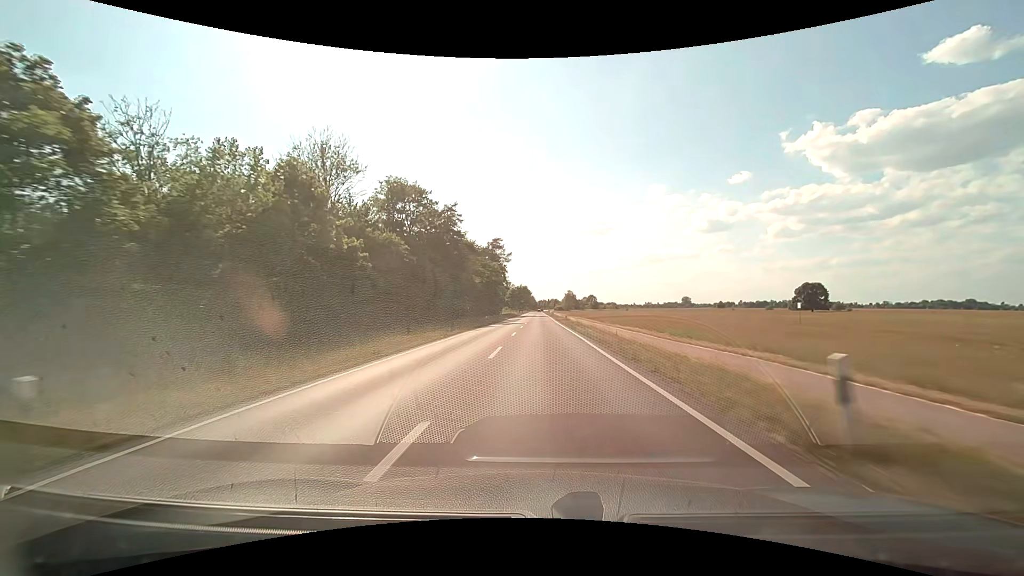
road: secondary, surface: asphalt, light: Day
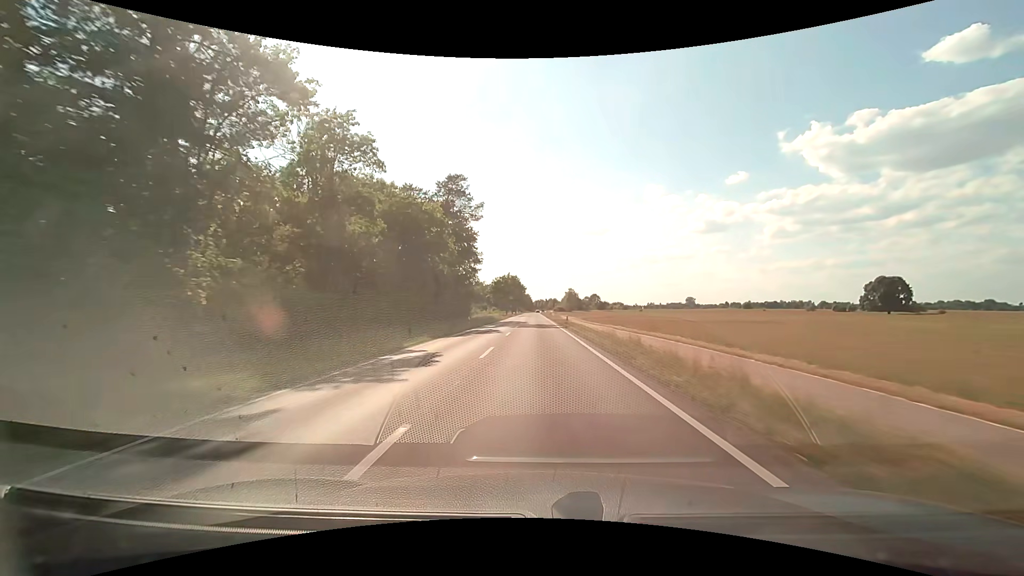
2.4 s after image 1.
(+0.3, +60.7) m; +1°
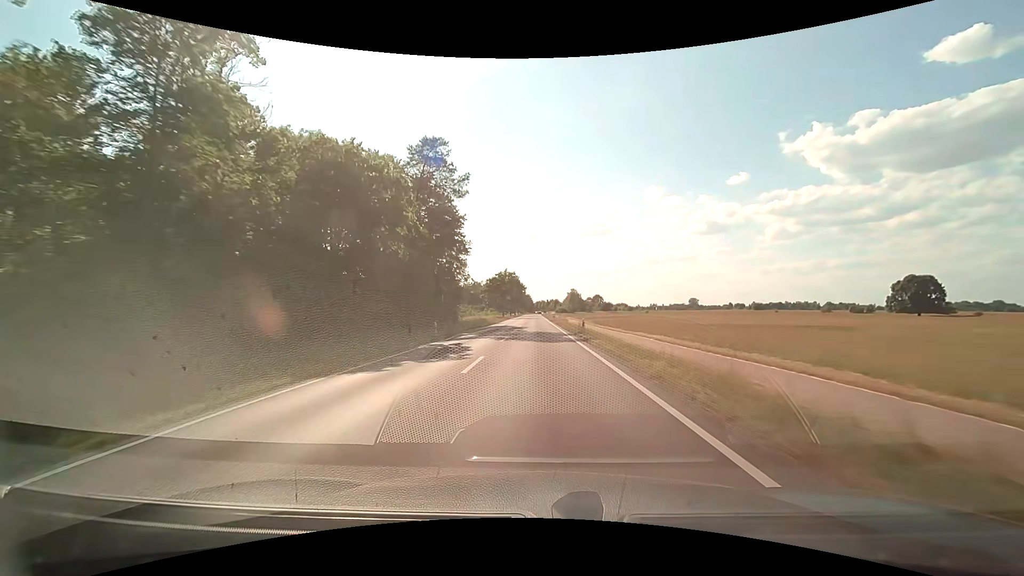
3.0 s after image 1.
(0.0, +15.2) m; 0°
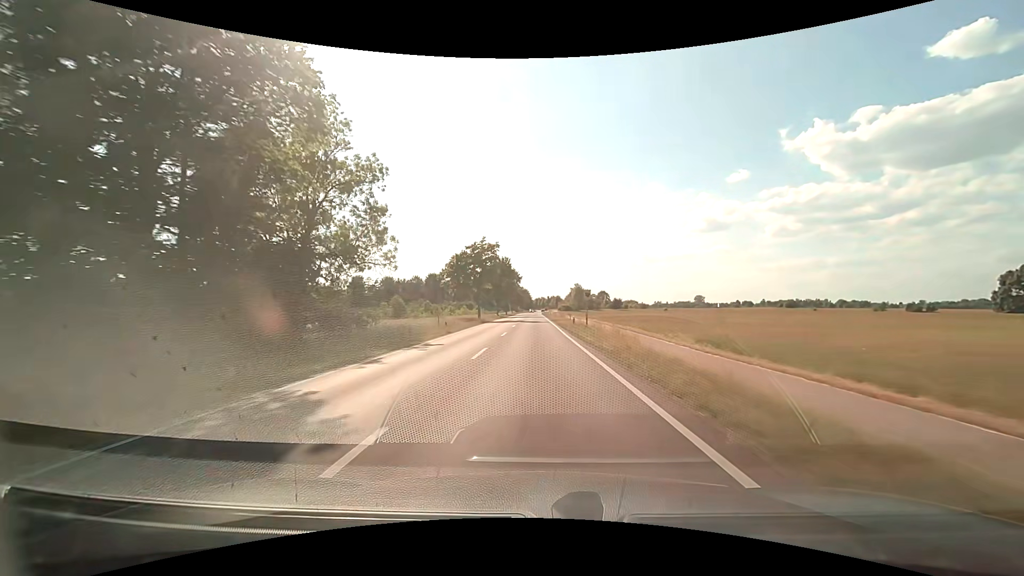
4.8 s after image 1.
(0.0, +45.4) m; 0°
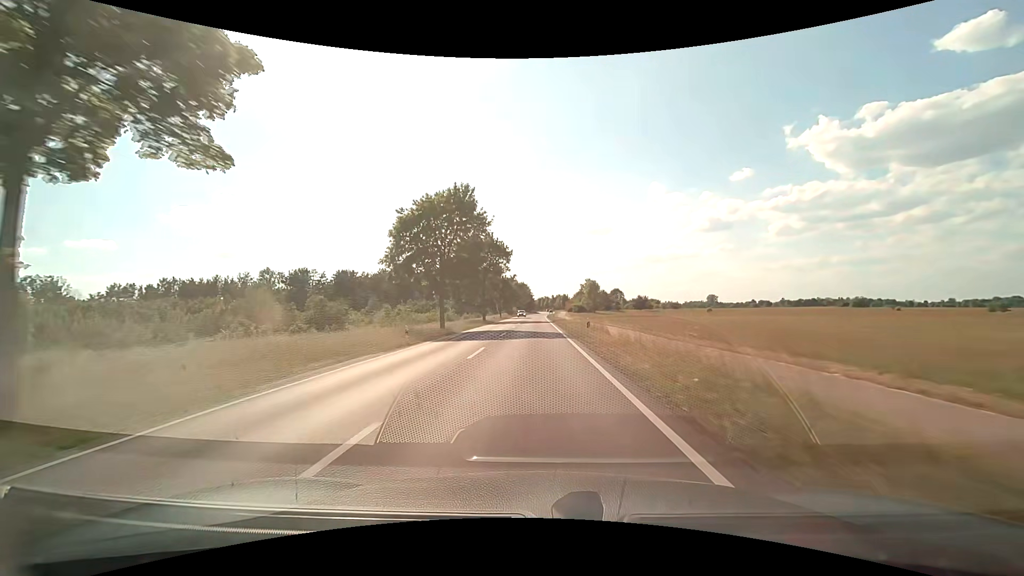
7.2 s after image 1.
(-0.2, +60.3) m; 0°
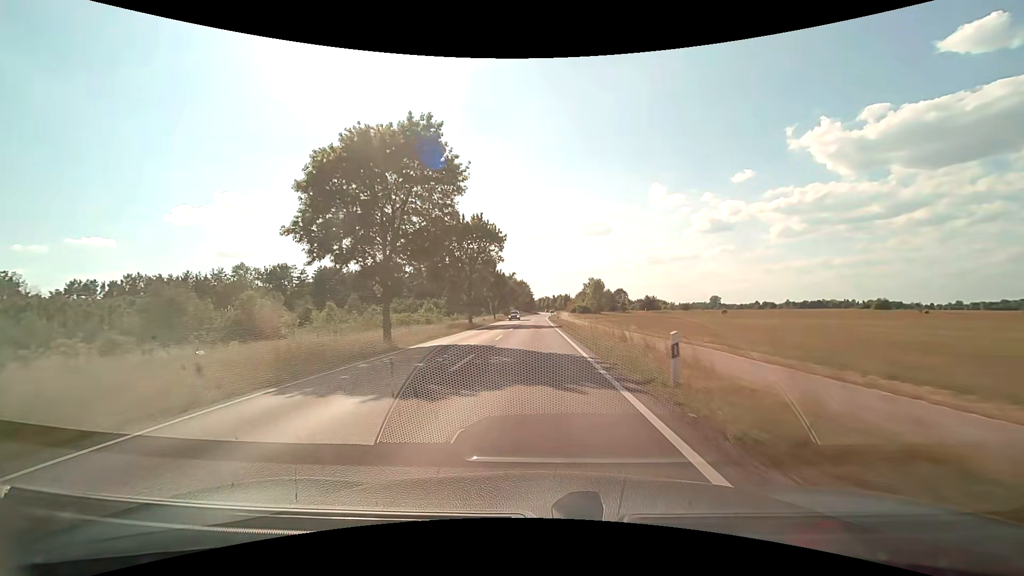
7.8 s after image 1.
(0.0, +15.0) m; 0°
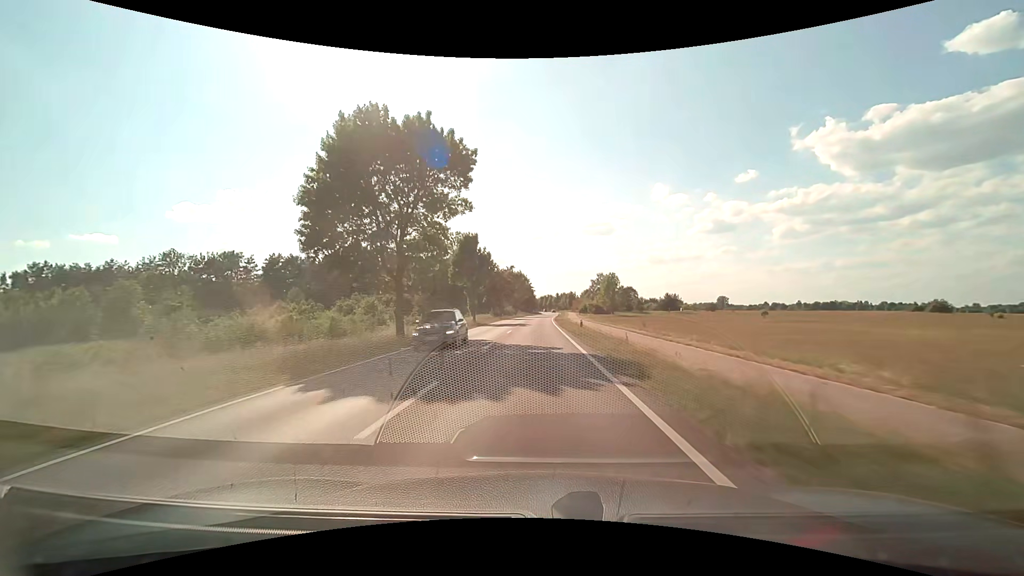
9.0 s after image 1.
(0.0, +30.0) m; 0°
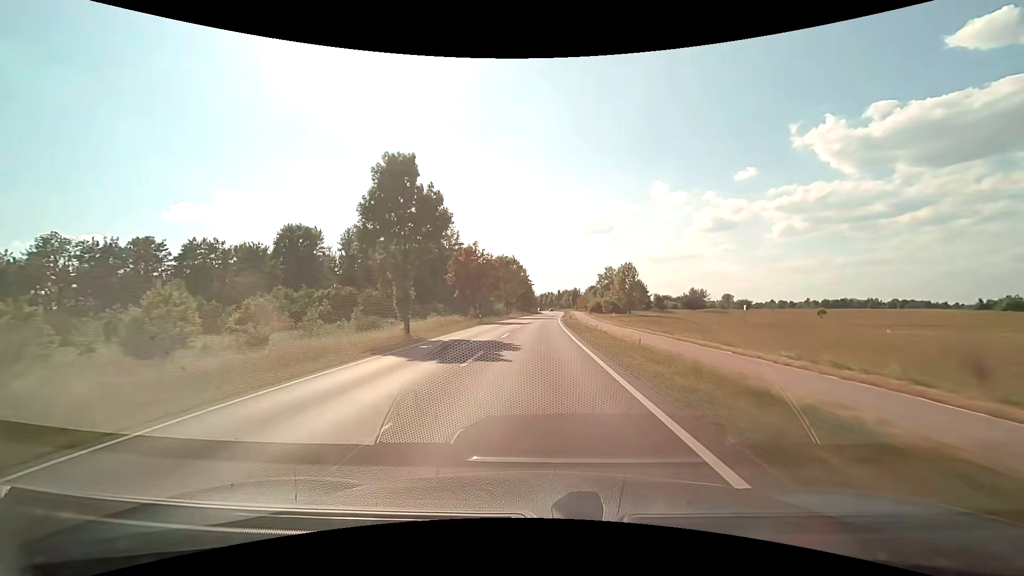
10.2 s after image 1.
(0.0, +29.9) m; 0°
